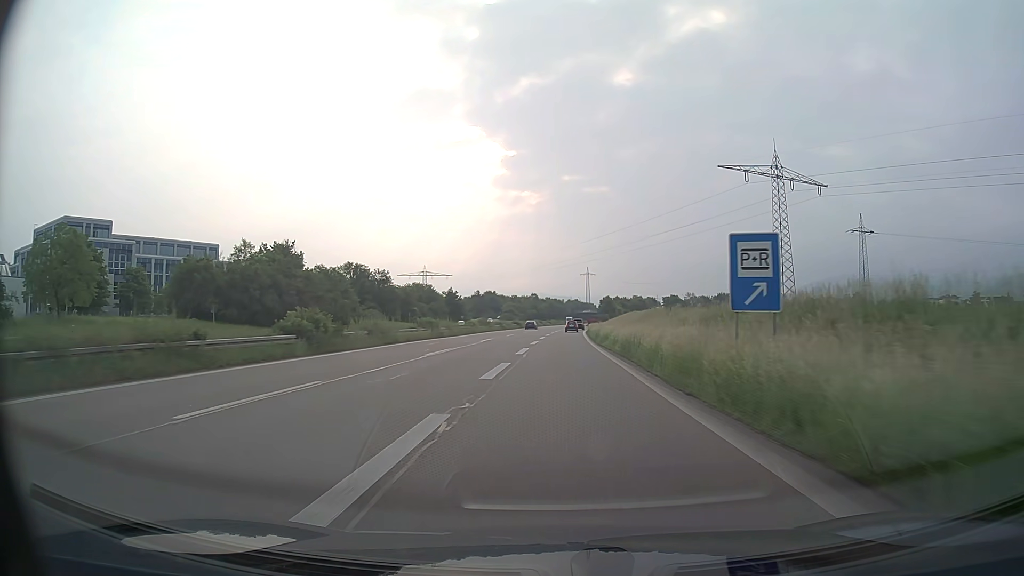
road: trunk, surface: asphalt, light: Day
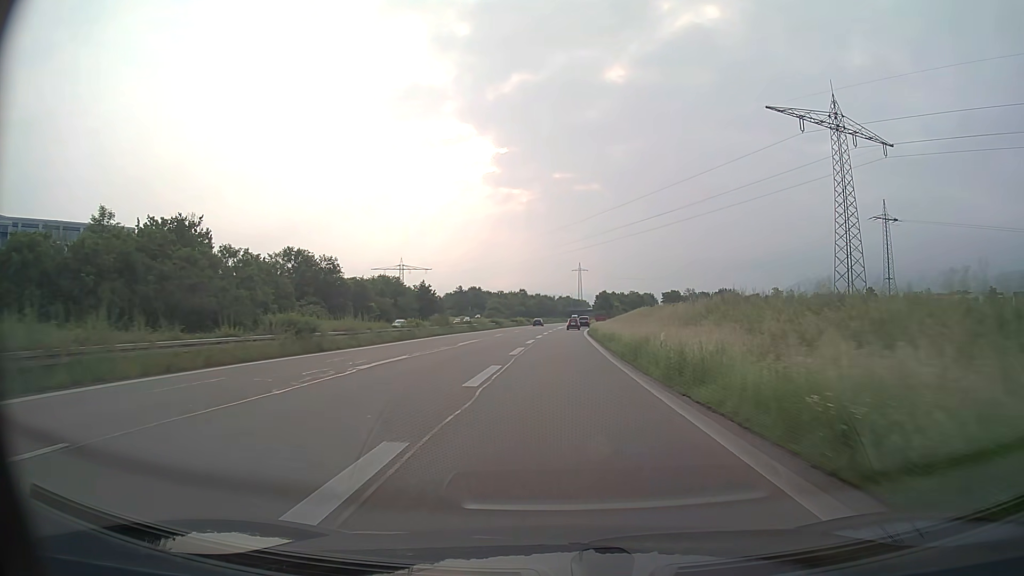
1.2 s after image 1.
(+0.2, +26.4) m; +1°
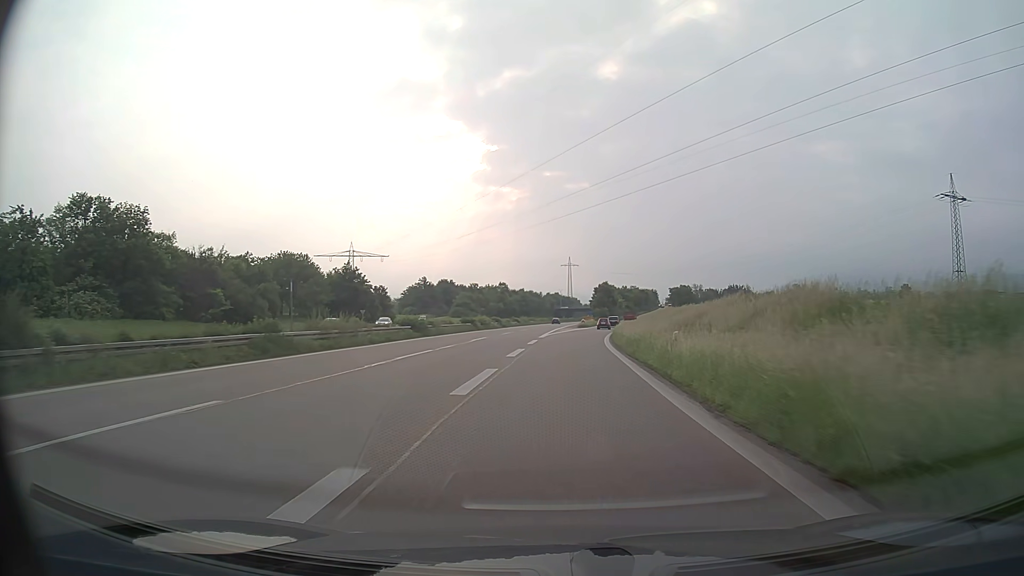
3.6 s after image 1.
(+0.5, +49.8) m; +1°
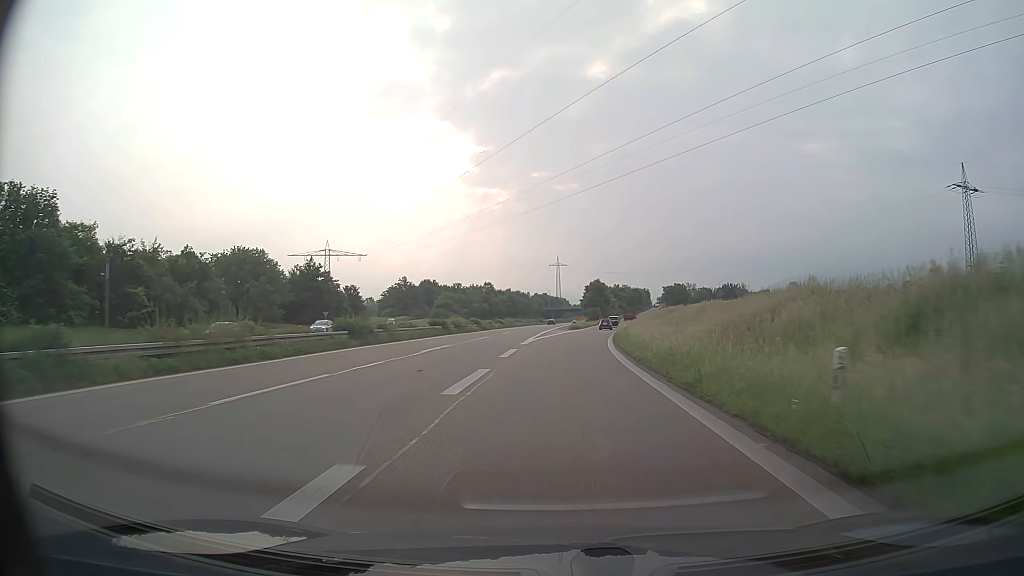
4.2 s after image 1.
(+0.1, +11.9) m; +1°
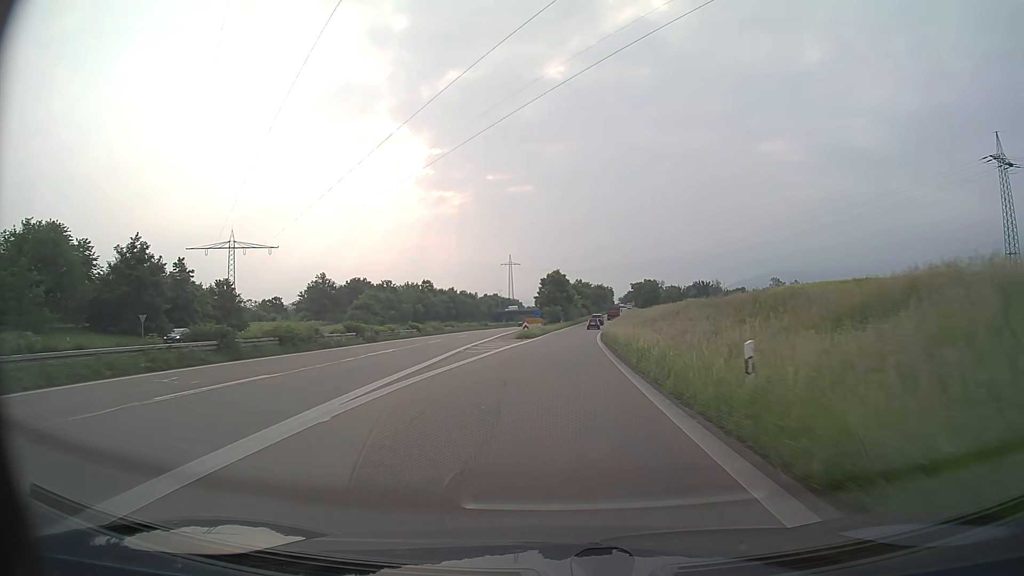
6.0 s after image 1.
(+1.4, +34.7) m; +4°
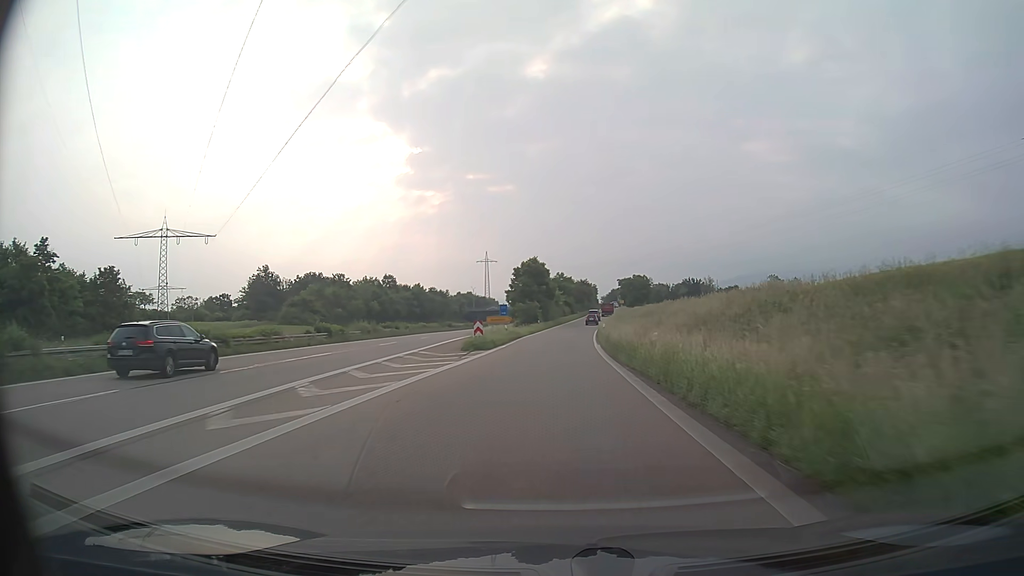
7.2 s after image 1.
(+0.3, +22.9) m; +2°
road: trunk_link
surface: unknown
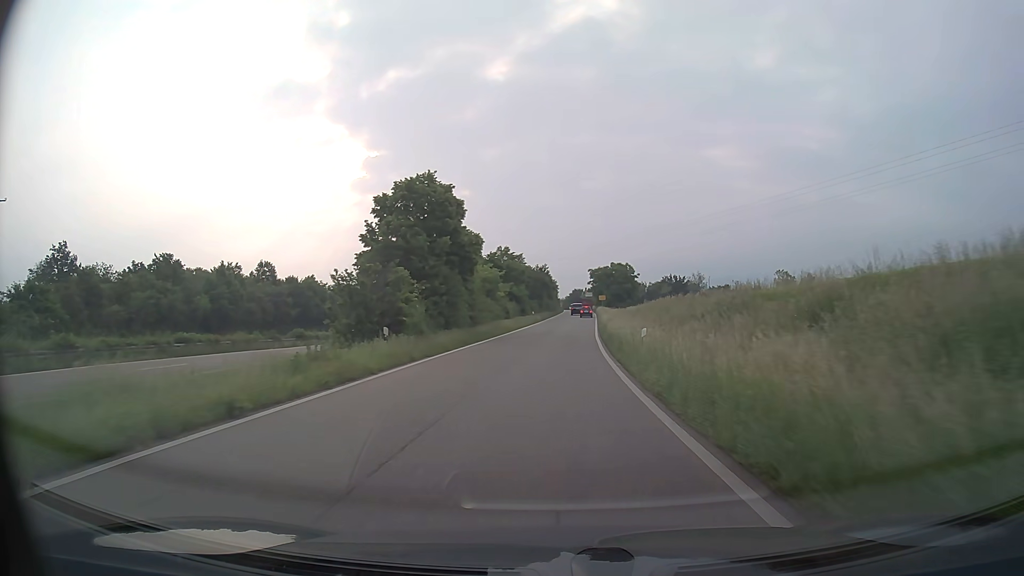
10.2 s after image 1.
(+1.7, +55.8) m; +4°
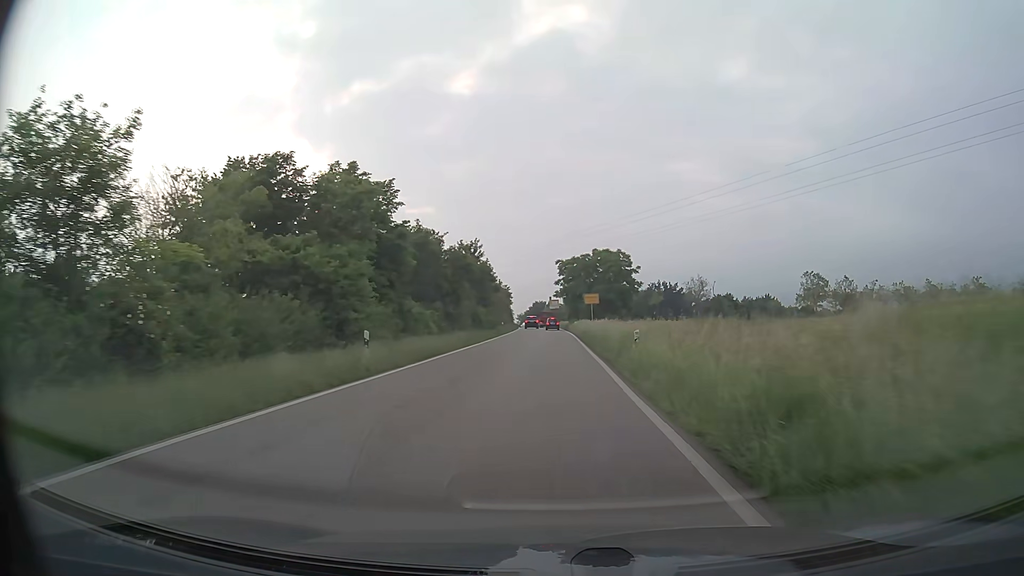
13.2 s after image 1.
(+1.8, +51.1) m; +3°
(0, +10) (0, +20) (0, +30) (0, +40) (0, +50) (0, +60) (0, +70) (-1, +80) (-1, +90) (-1, +100) m
